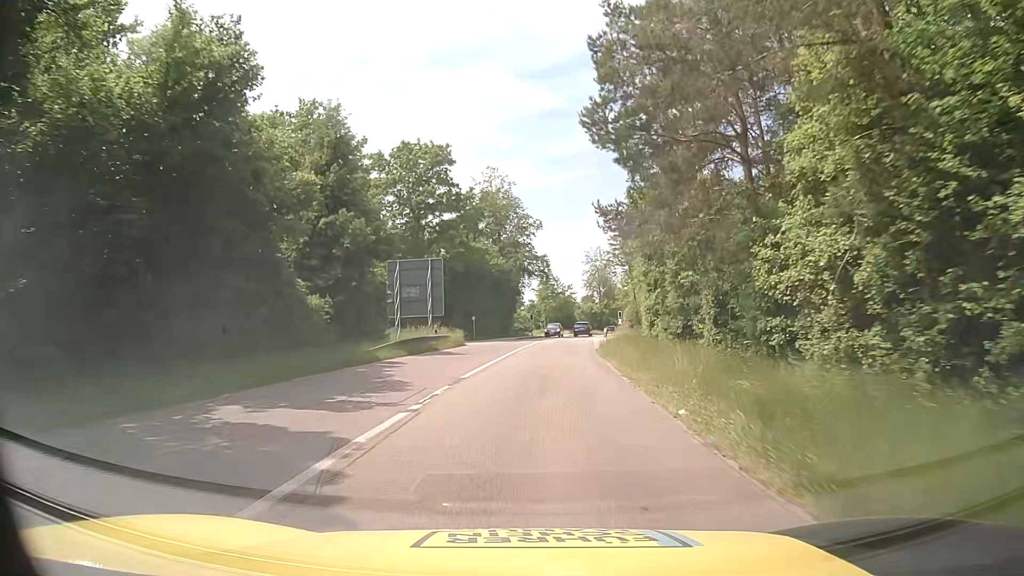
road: tertiary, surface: asphalt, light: Day
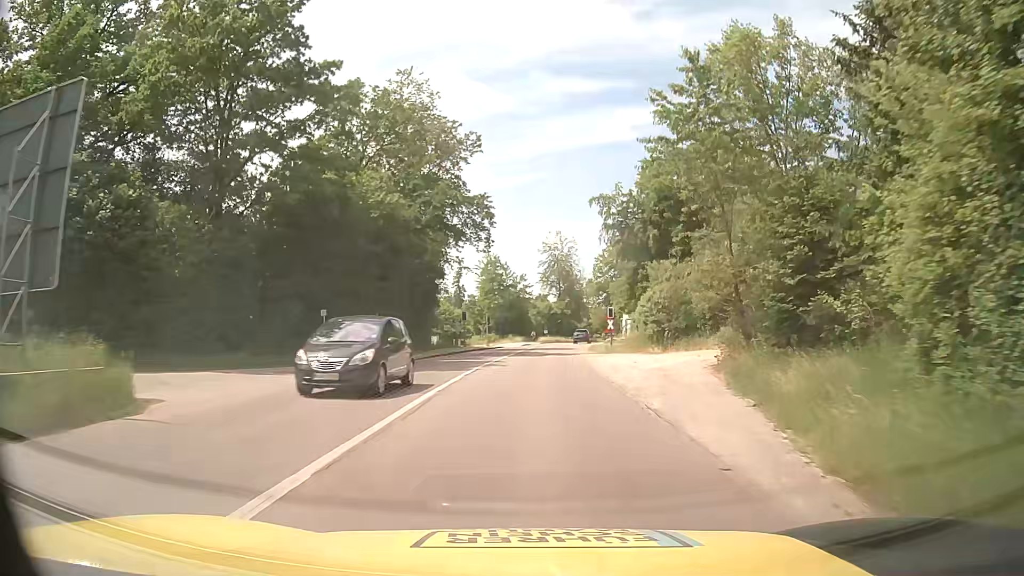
(+1.1, +34.1) m; +4°
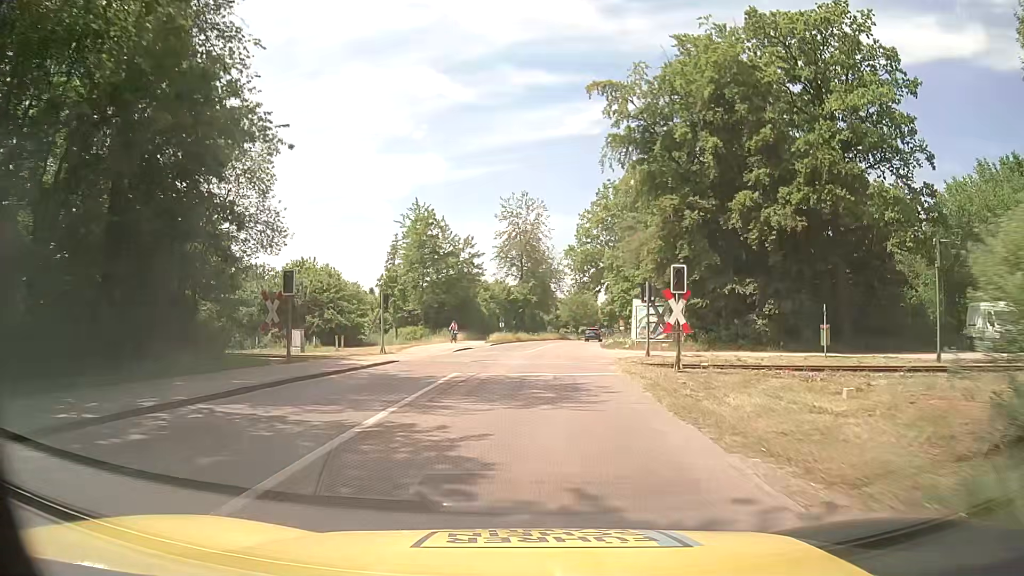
(+0.8, +32.9) m; +3°
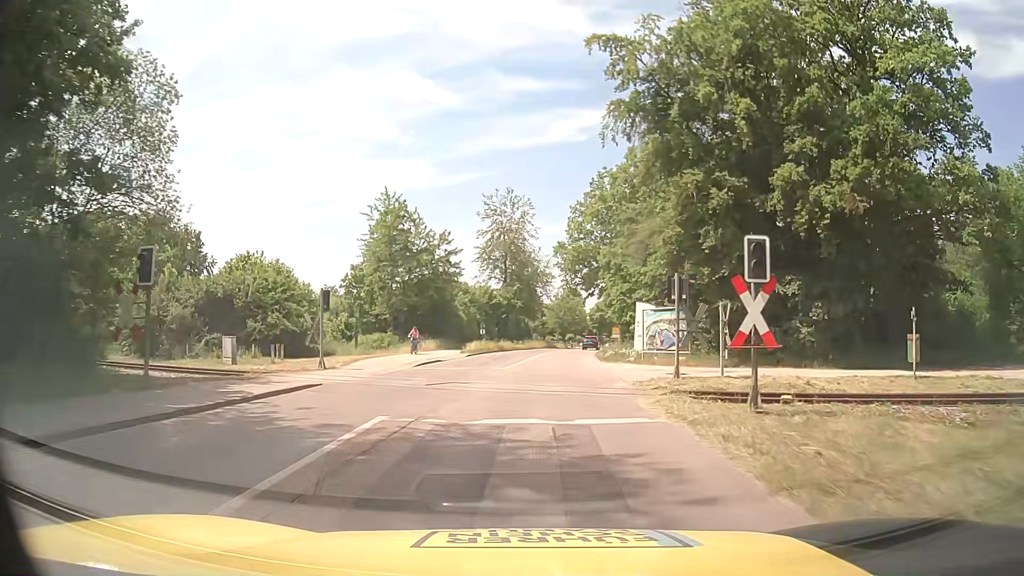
(+0.1, +7.6) m; +1°
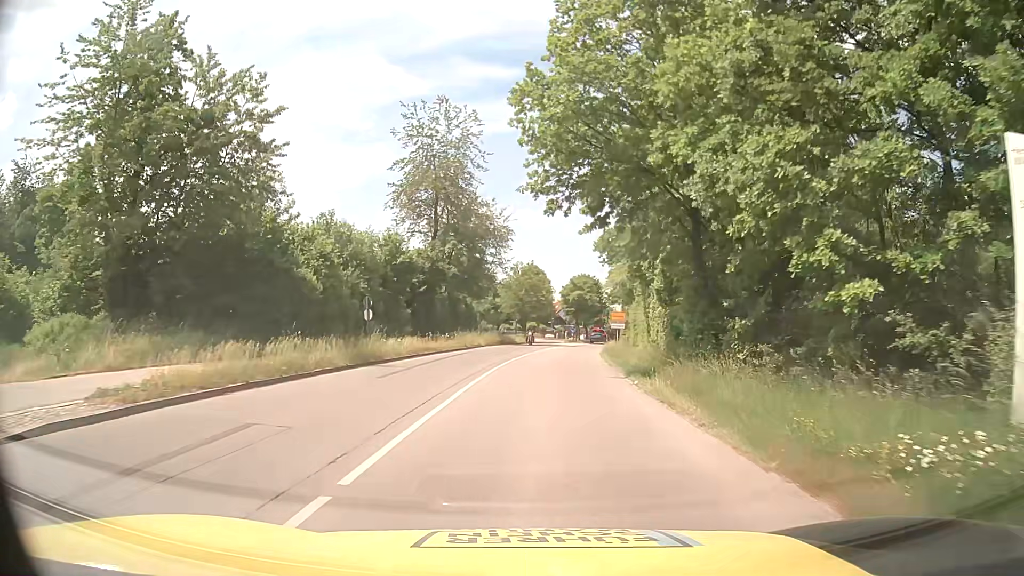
(+1.5, +34.3) m; +3°
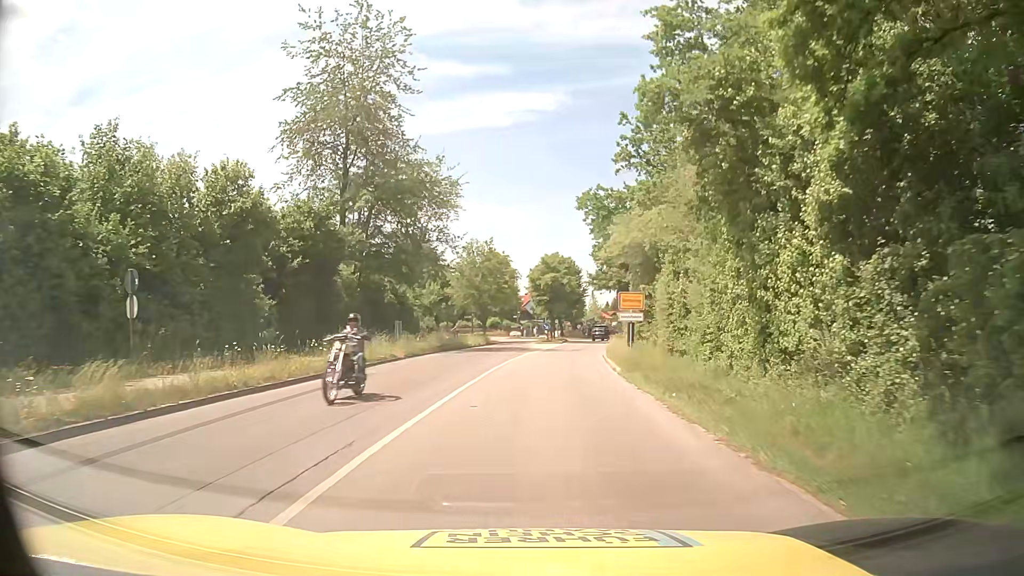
(+0.7, +19.5) m; +3°
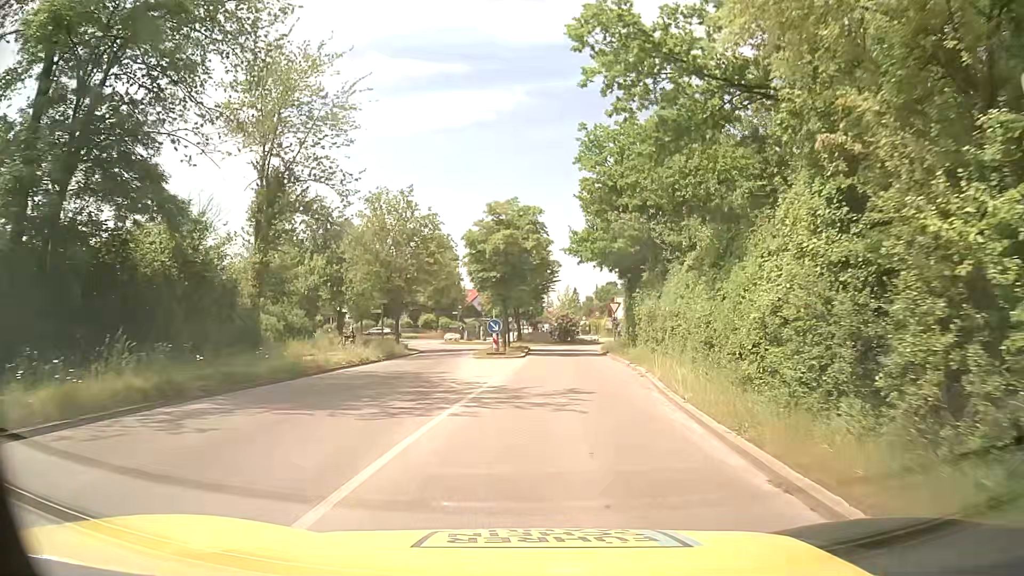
(+0.8, +25.3) m; +4°
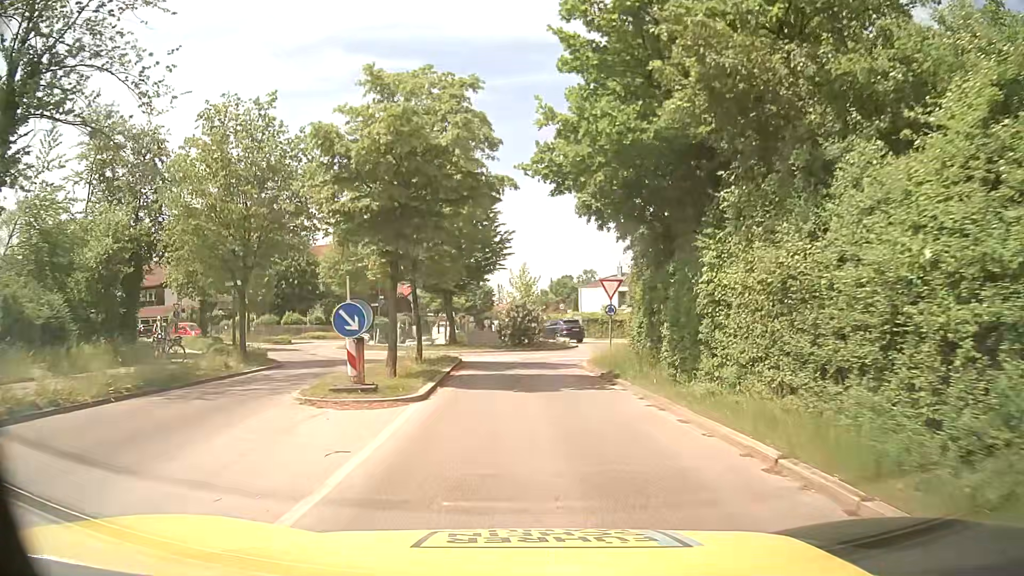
(+0.6, +17.6) m; +4°
